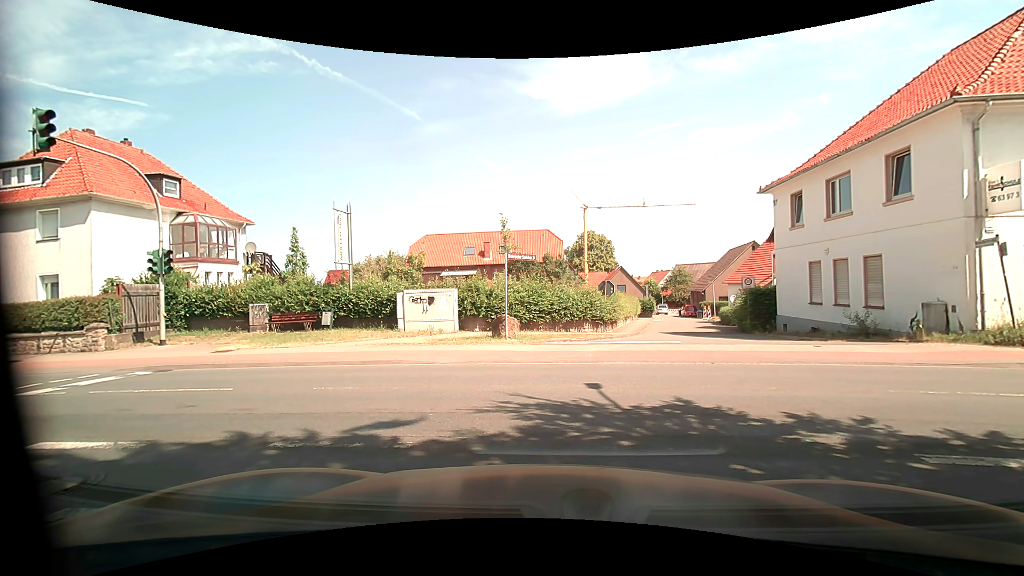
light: Day
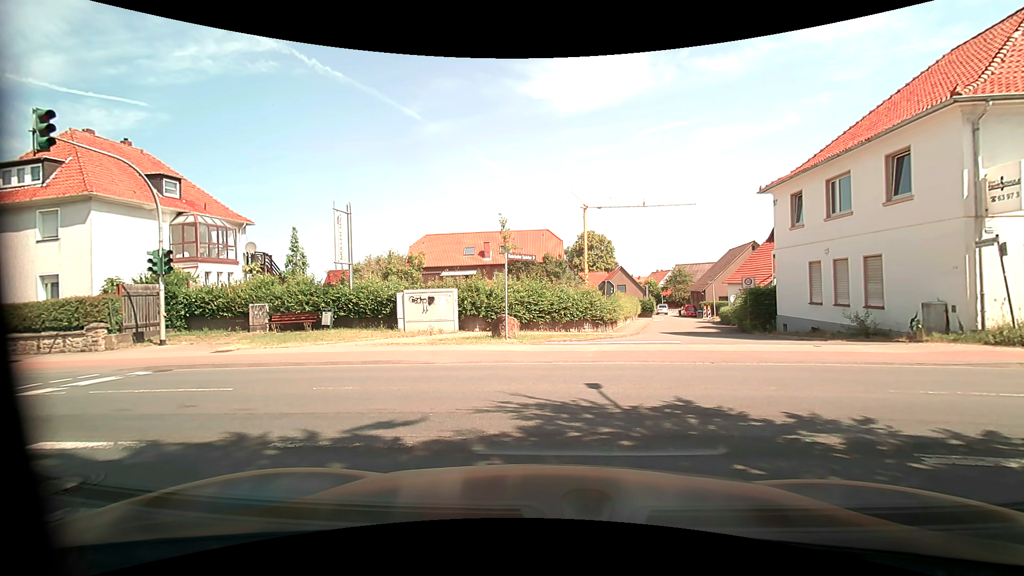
(0.0, 0.0) m; 0°
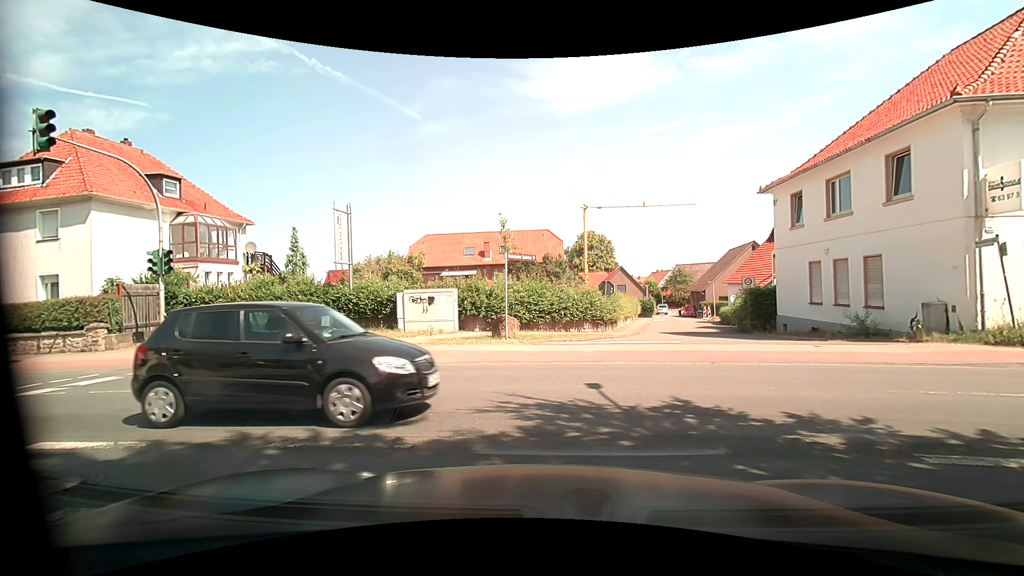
(0.0, 0.0) m; 0°
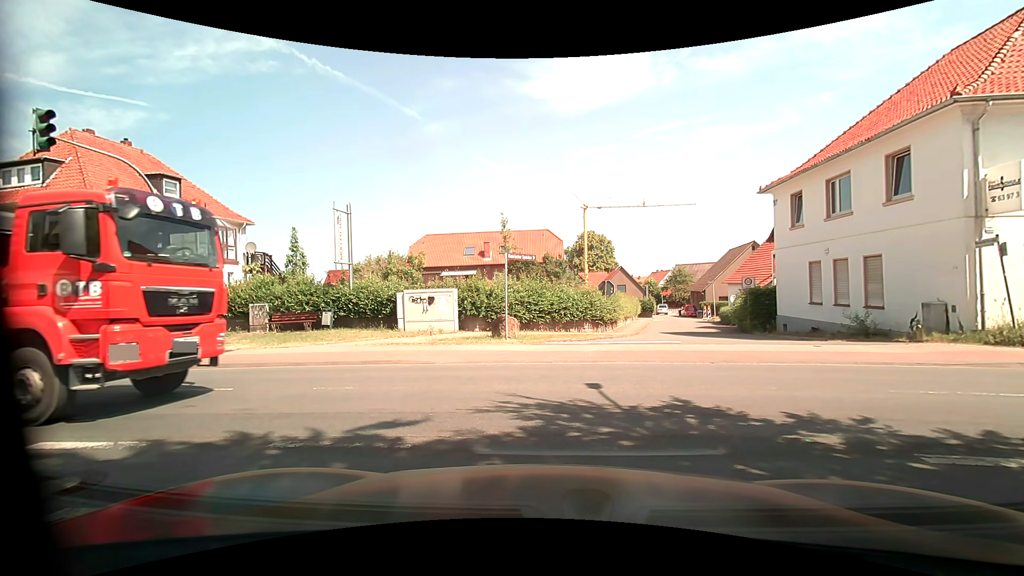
(0.0, 0.0) m; 0°
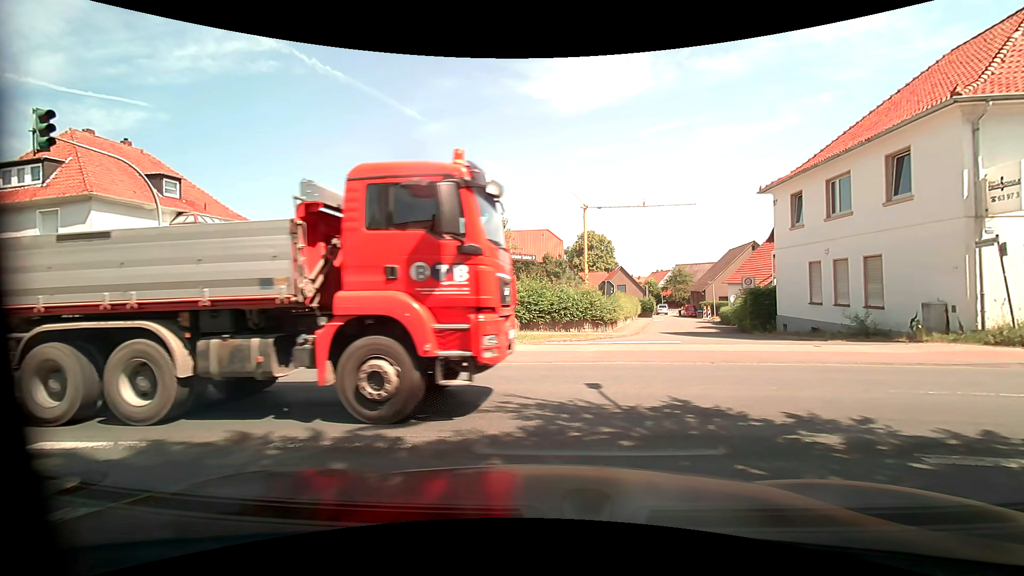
(0.0, 0.0) m; 0°
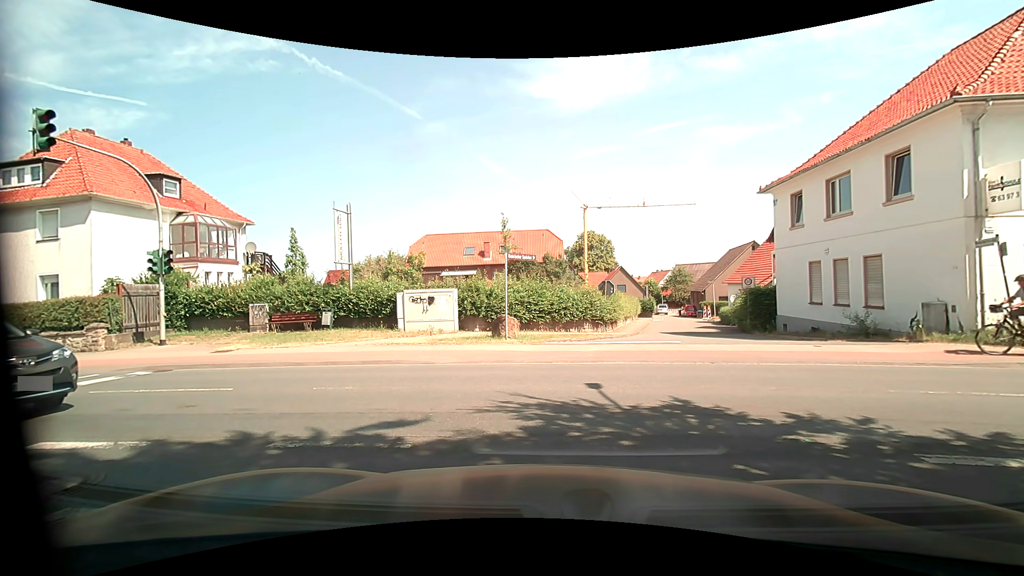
(0.0, 0.0) m; 0°
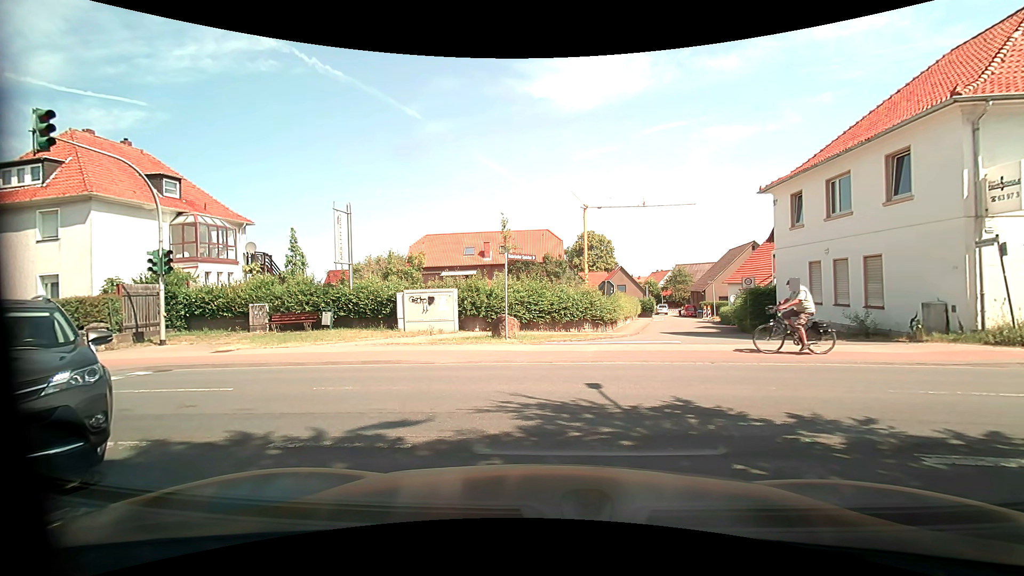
(0.0, 0.0) m; 0°
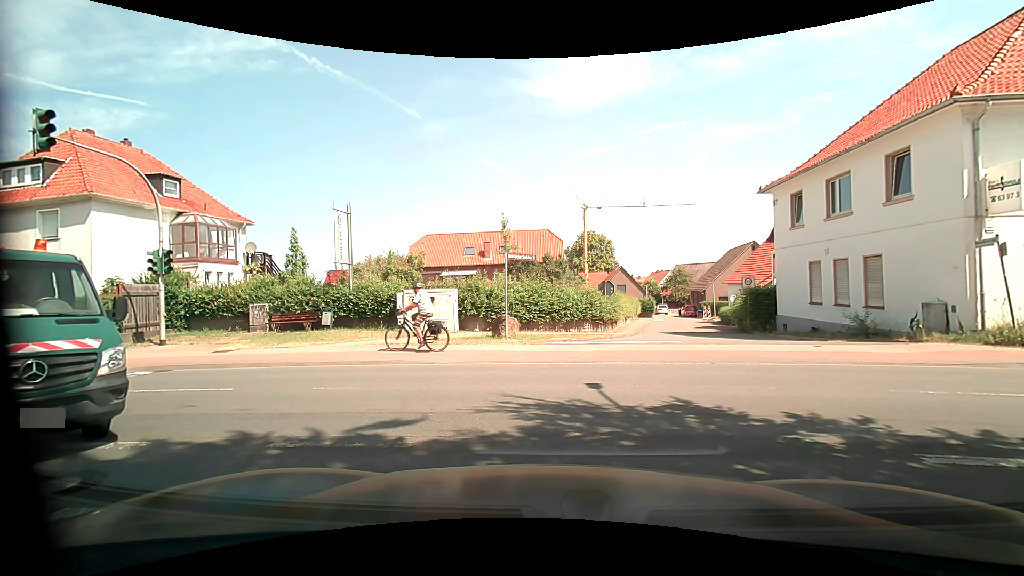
(0.0, 0.0) m; 0°
